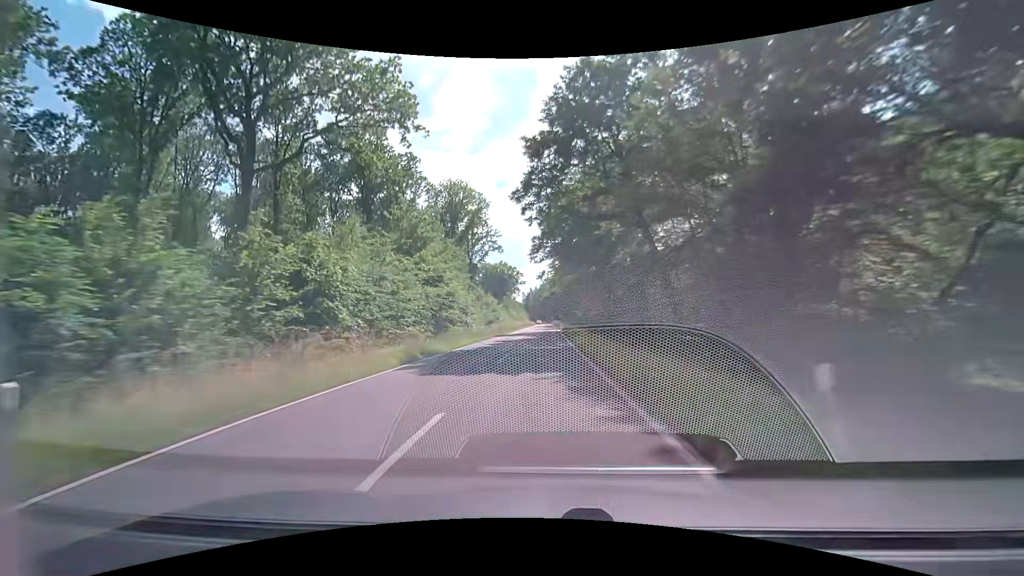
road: secondary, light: Day
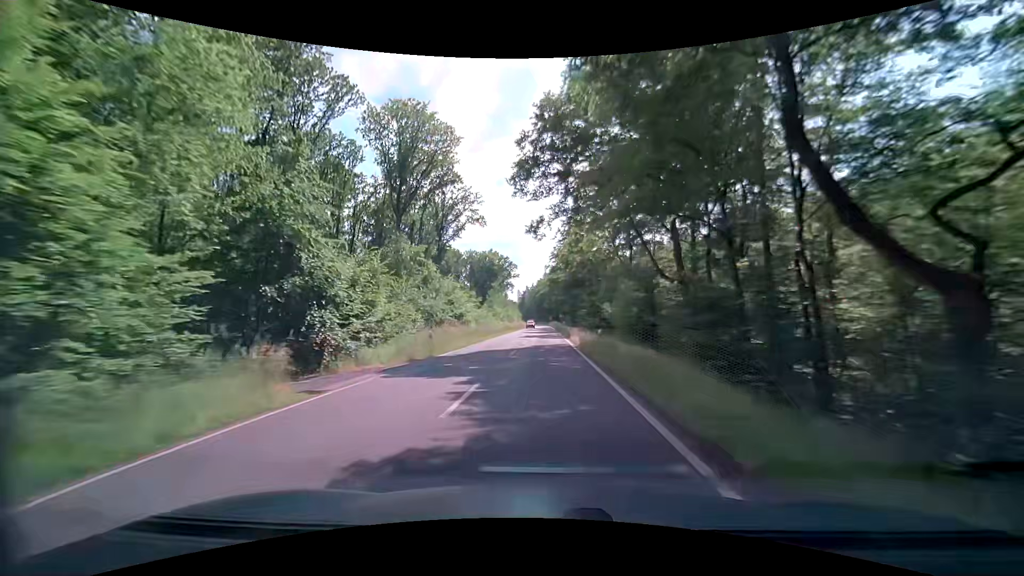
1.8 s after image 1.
(+0.2, +32.4) m; +1°
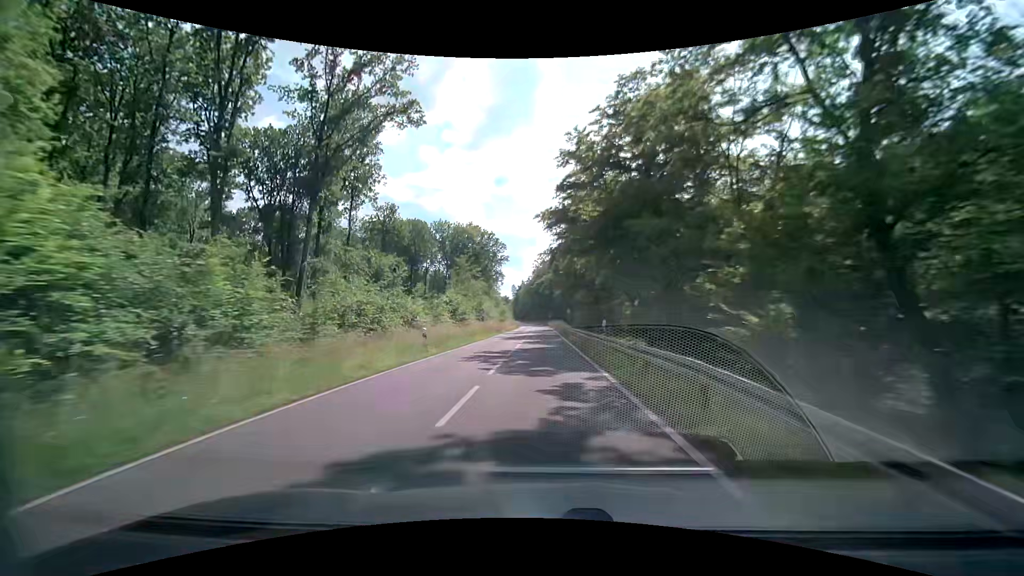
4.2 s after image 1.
(0.0, +43.2) m; 0°
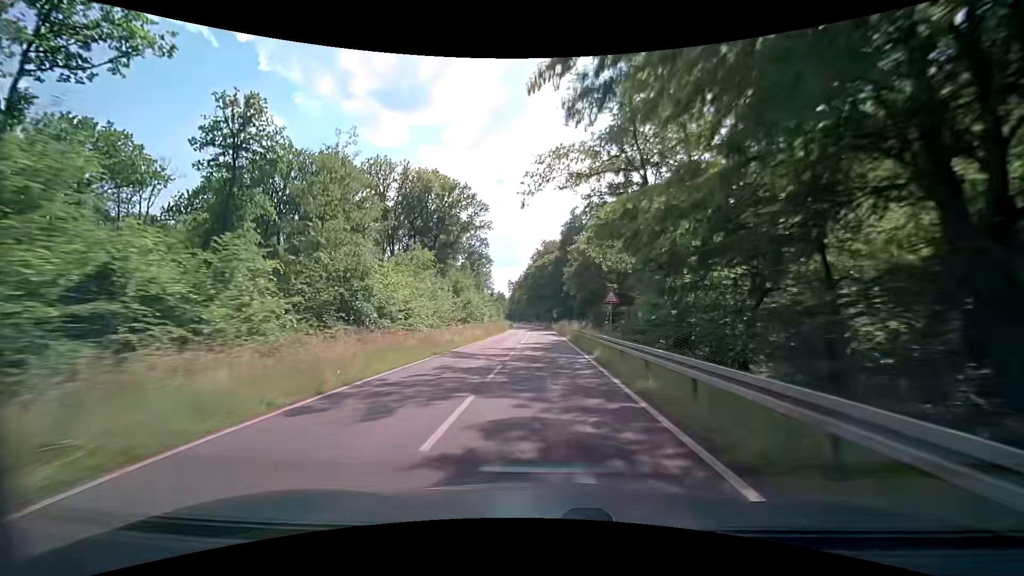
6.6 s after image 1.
(+0.1, +43.1) m; 0°
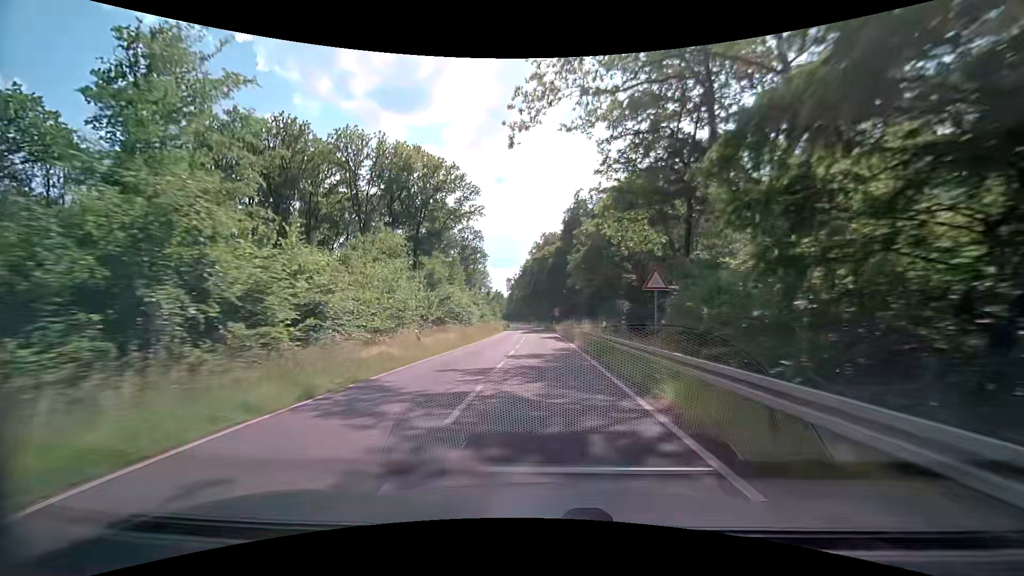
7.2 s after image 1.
(+0.1, +10.8) m; 0°
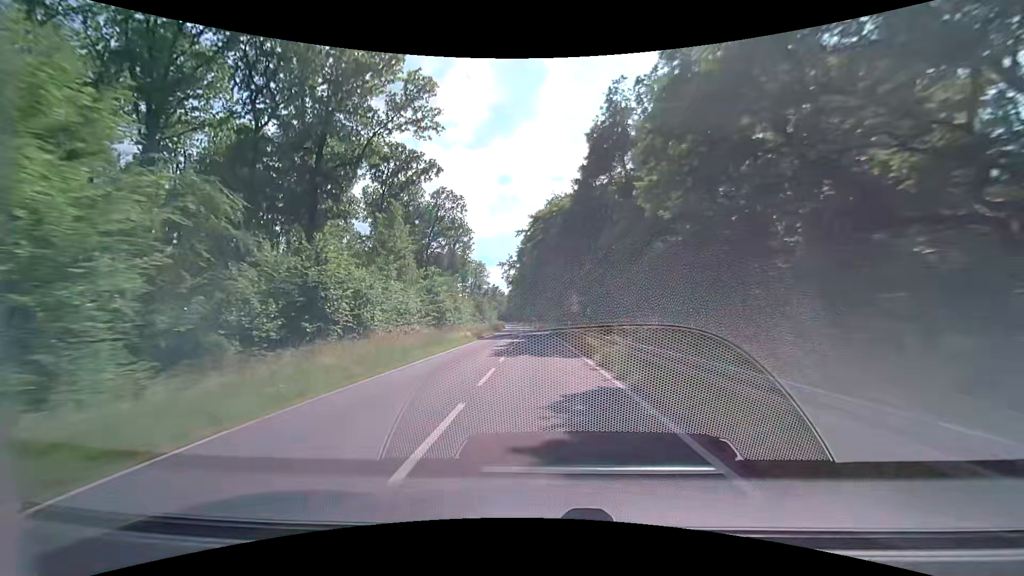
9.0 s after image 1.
(0.0, +32.3) m; +1°
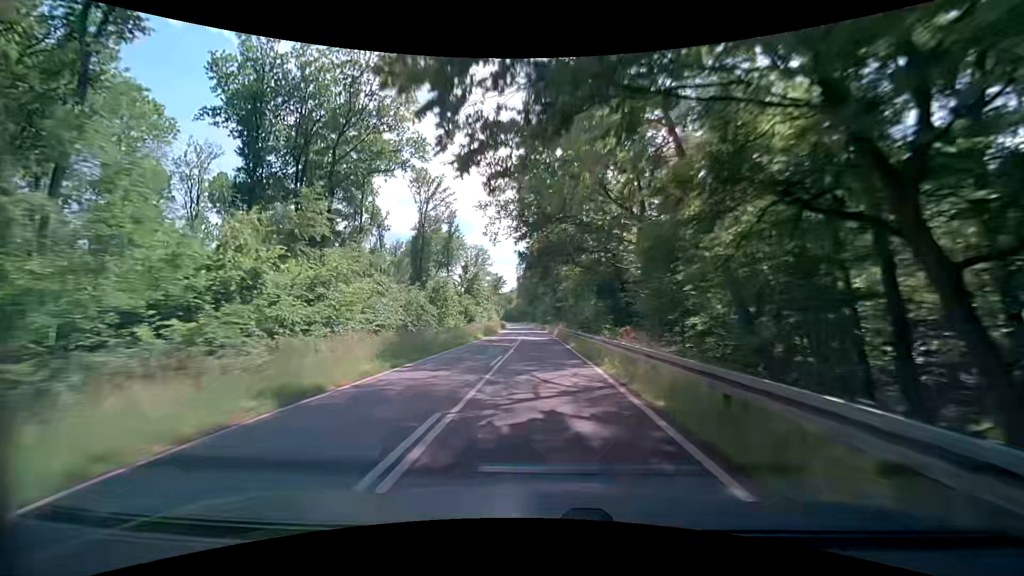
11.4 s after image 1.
(-1.2, +42.9) m; -3°
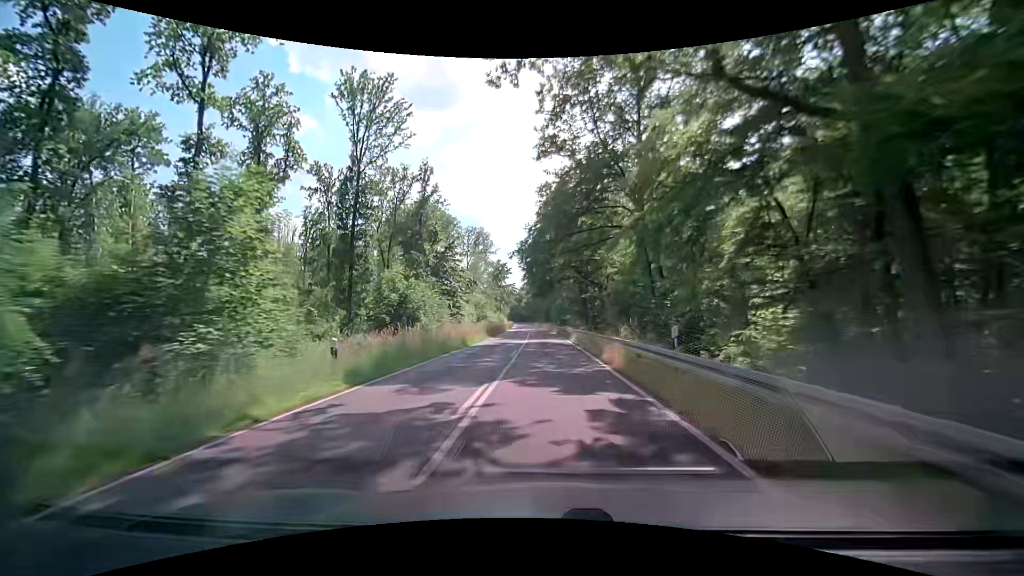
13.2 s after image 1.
(-0.3, +32.4) m; -1°
(0, +10) (0, +20) (0, +30) (0, +40) (0, +50) (0, +60) (0, +70) (-1, +80) (-1, +90) (-1, +100) m
